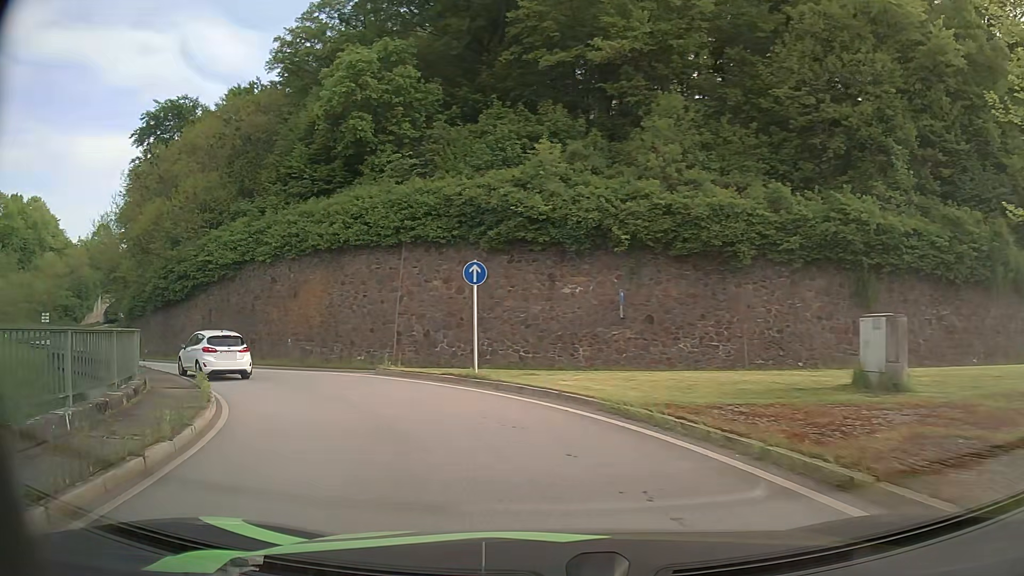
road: primary_link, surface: asphalt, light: Day
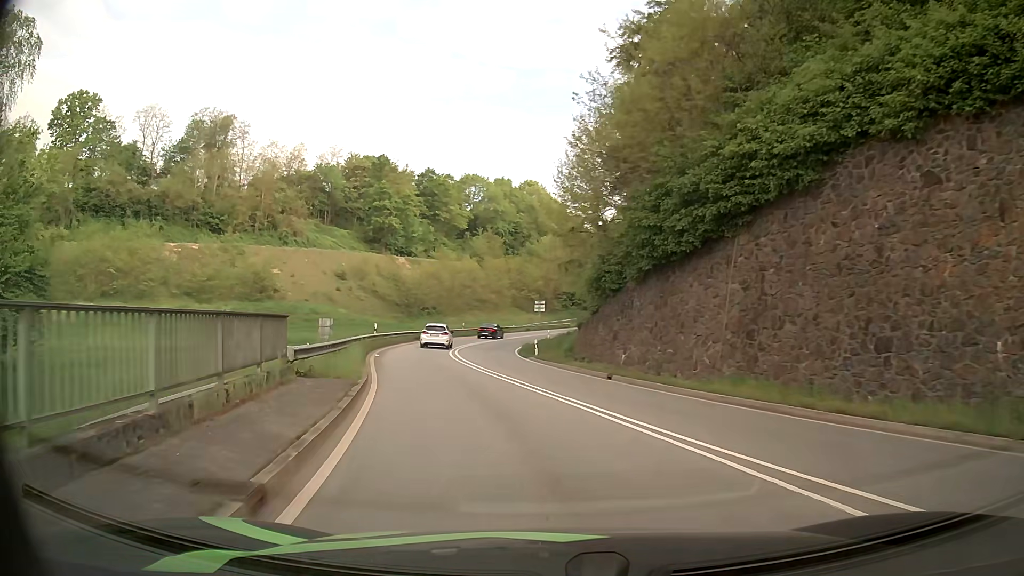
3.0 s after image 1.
(-10.3, +21.2) m; -46°
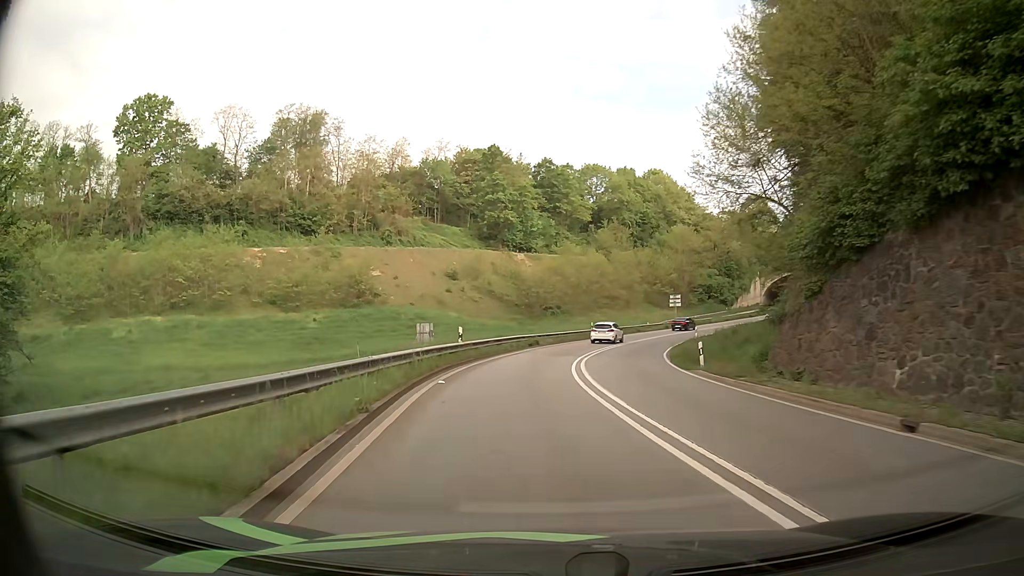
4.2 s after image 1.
(-1.3, +11.9) m; -11°
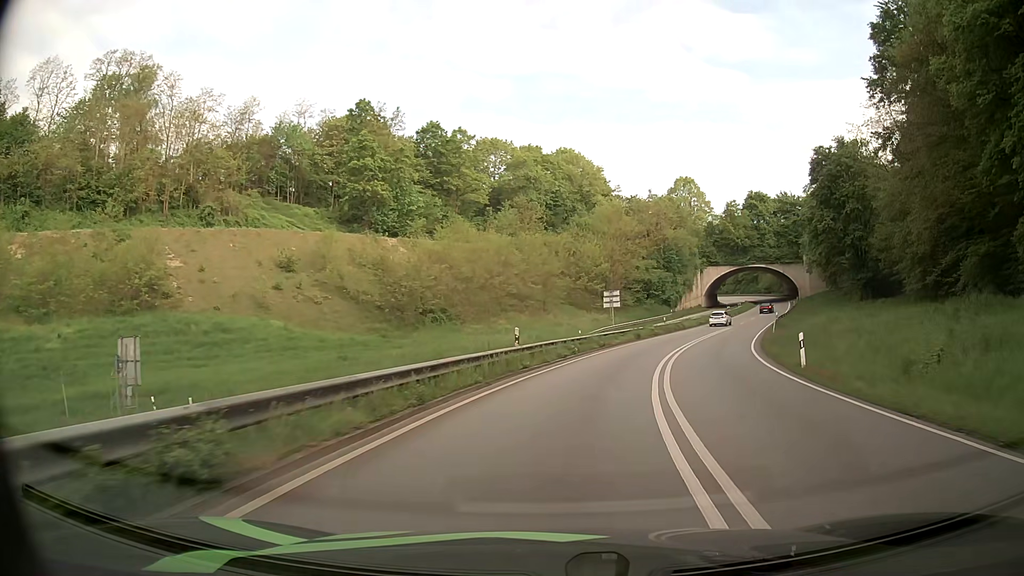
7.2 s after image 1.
(+0.5, +35.1) m; +8°
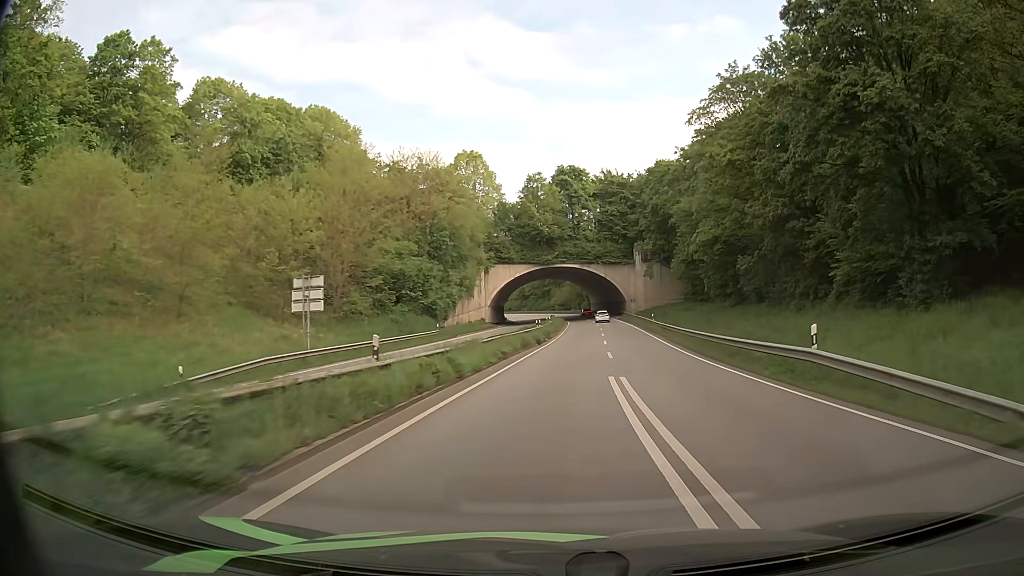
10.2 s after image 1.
(+8.0, +42.7) m; +19°
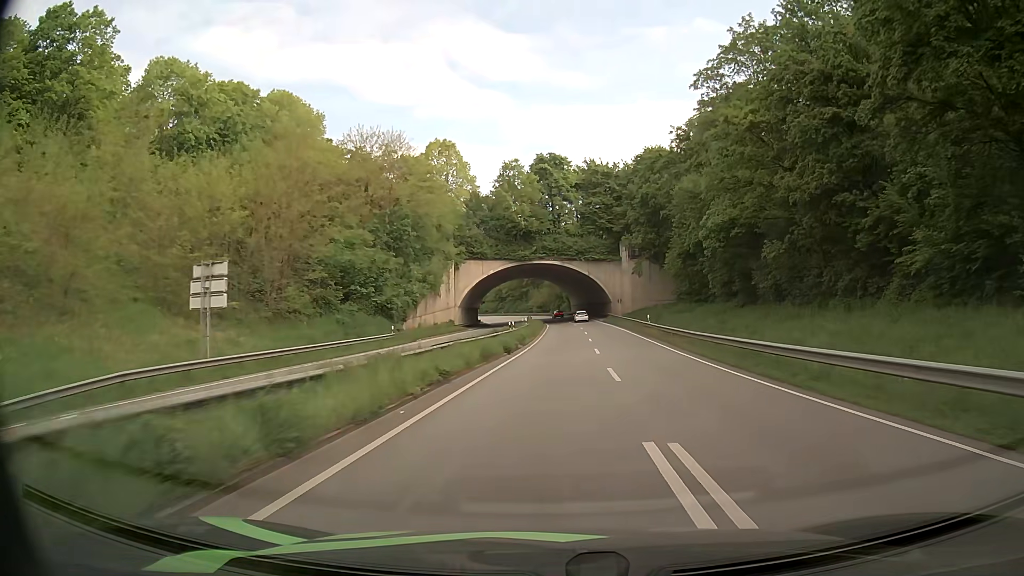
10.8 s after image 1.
(+0.2, +9.7) m; +2°
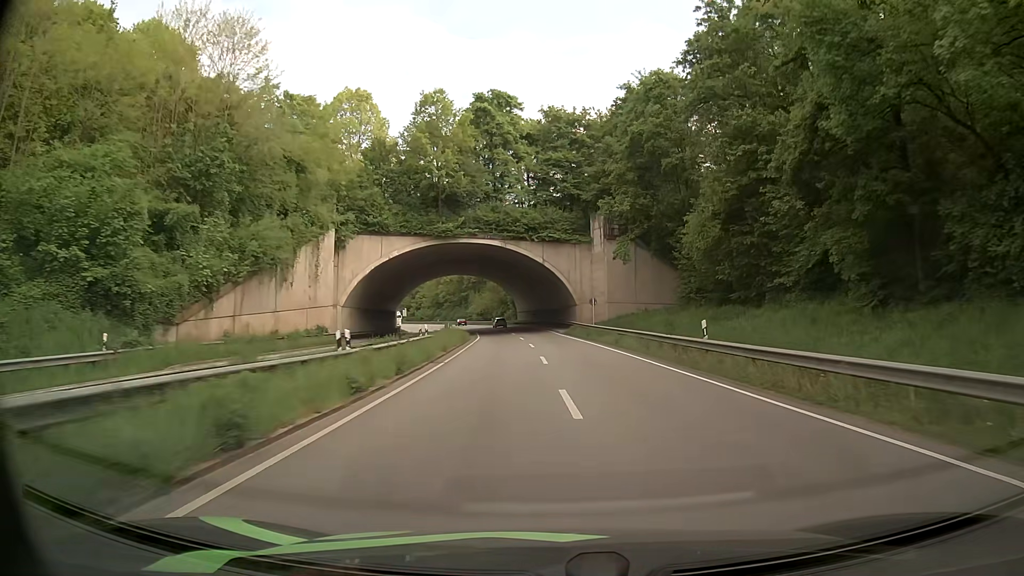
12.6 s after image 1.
(+1.2, +30.7) m; +4°
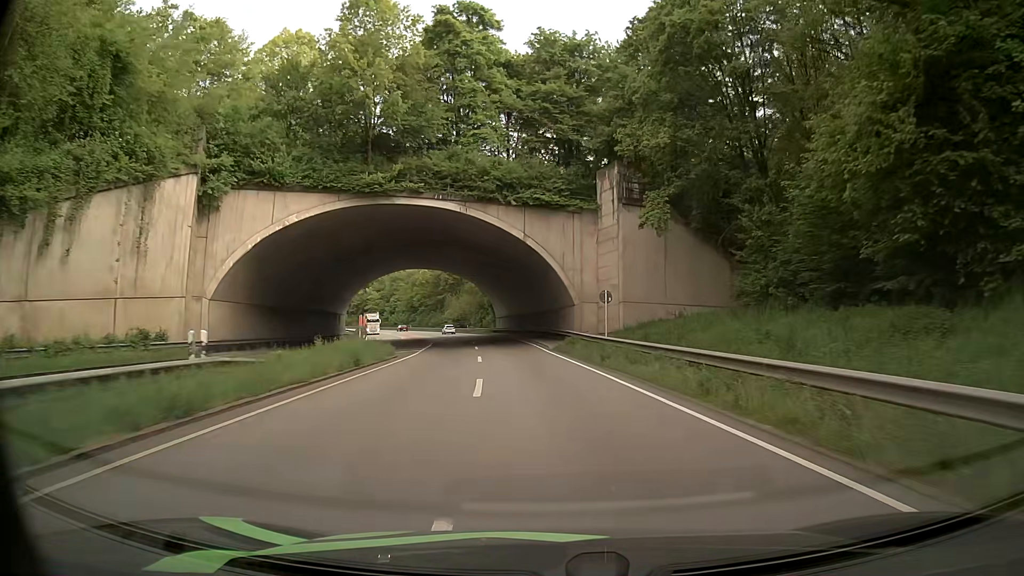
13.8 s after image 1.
(+0.4, +21.2) m; +1°
(0, +10) (-1, +20) (-1, +30) (-3, +40) (-4, +50) (-6, +60) (-7, +70) (-9, +79) (-11, +89) (-13, +99) m
